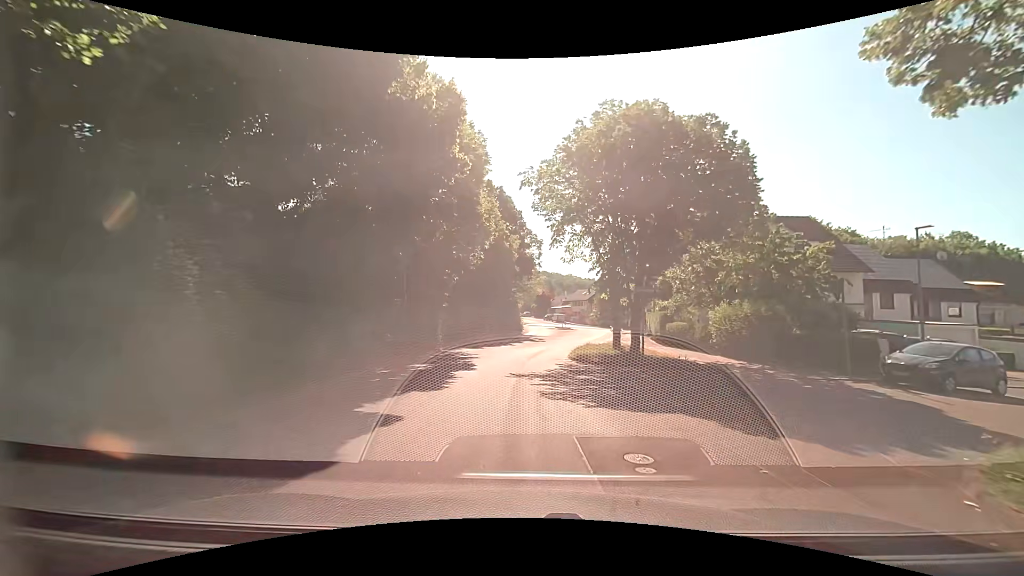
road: residential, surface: asphalt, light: Day
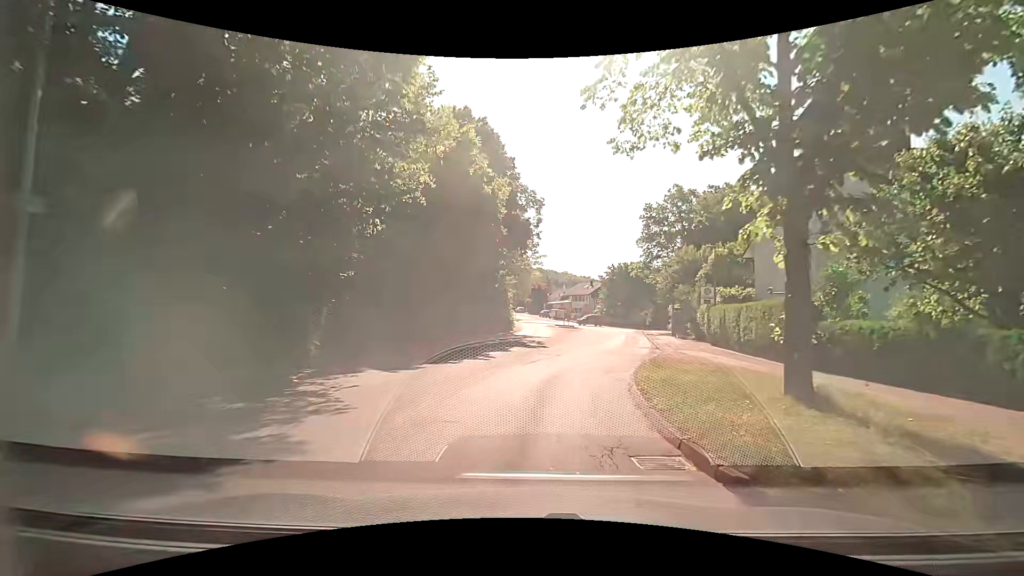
(-0.1, +16.8) m; 0°
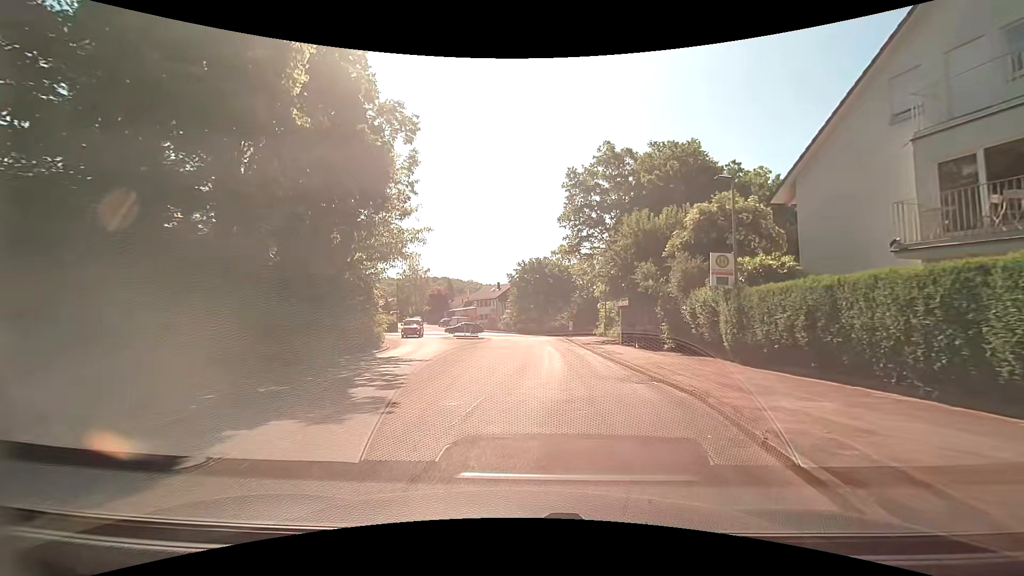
(+1.3, +16.1) m; +10°
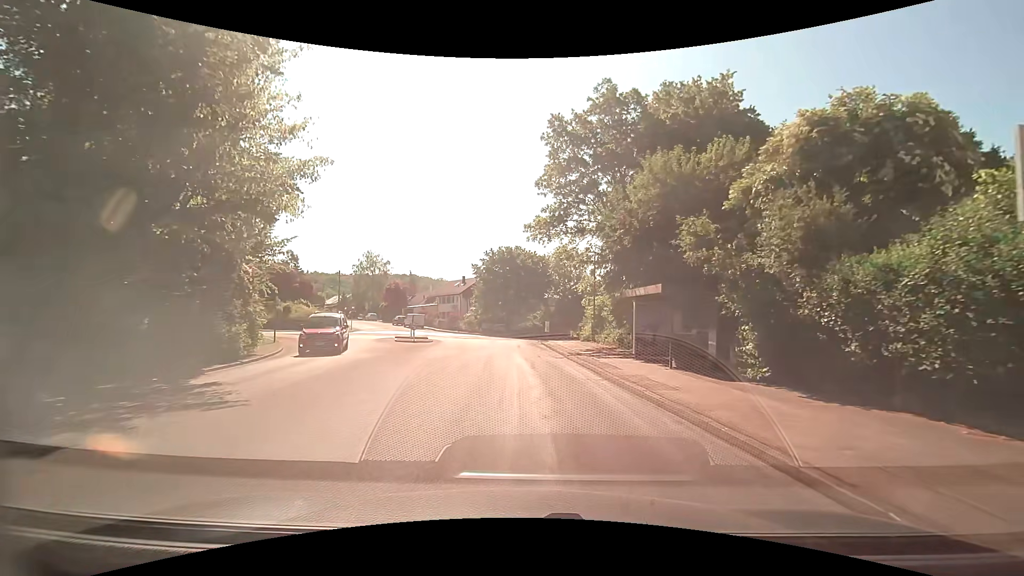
(+0.4, +11.2) m; +3°
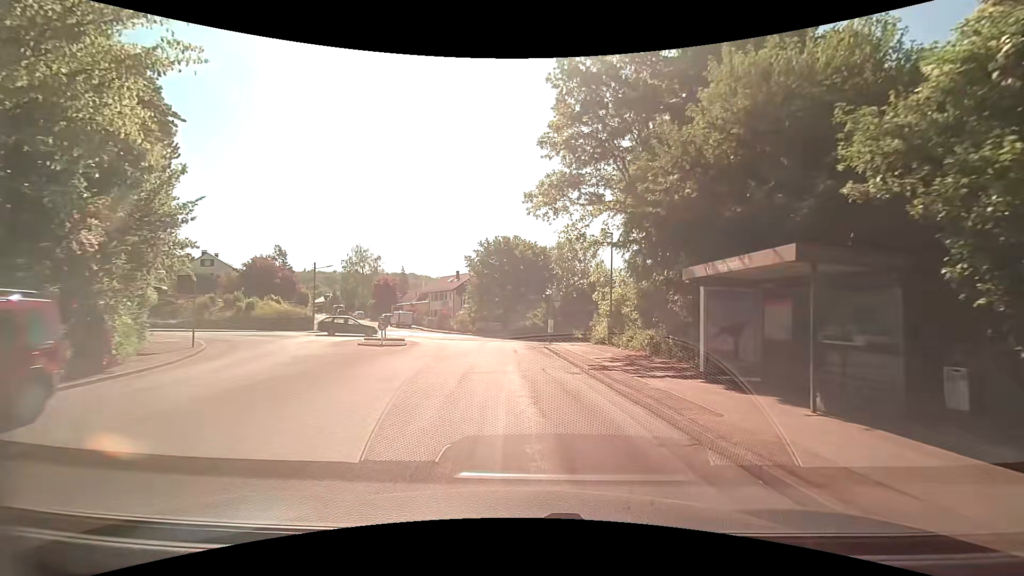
(+0.1, +7.1) m; +1°
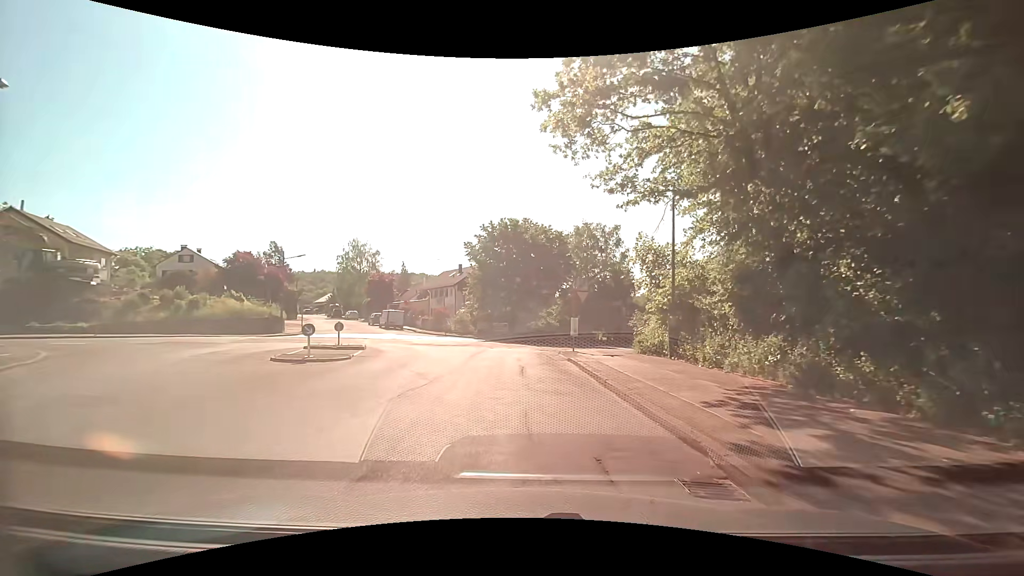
(-0.1, +9.8) m; -3°
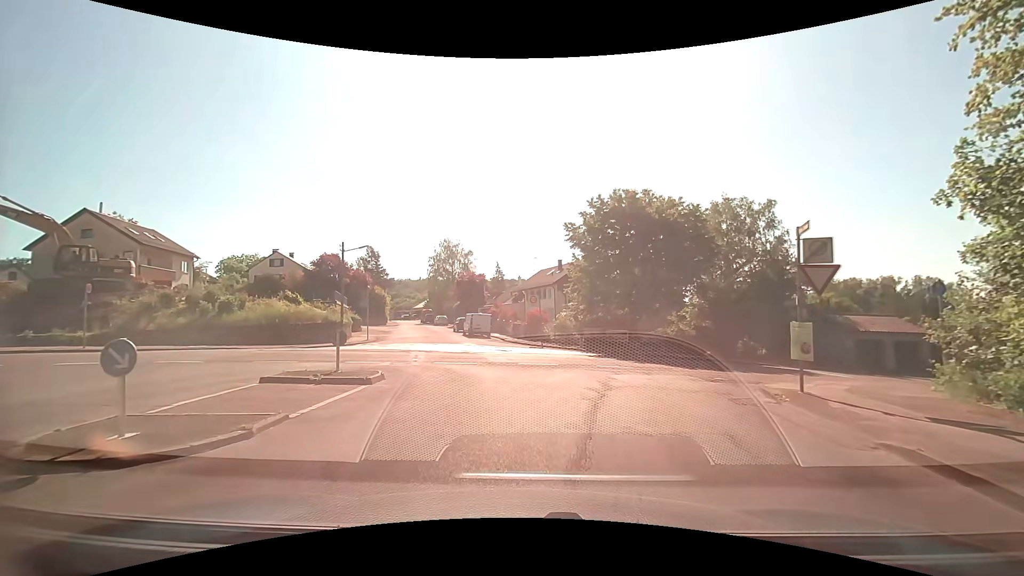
(-0.8, +11.5) m; -11°
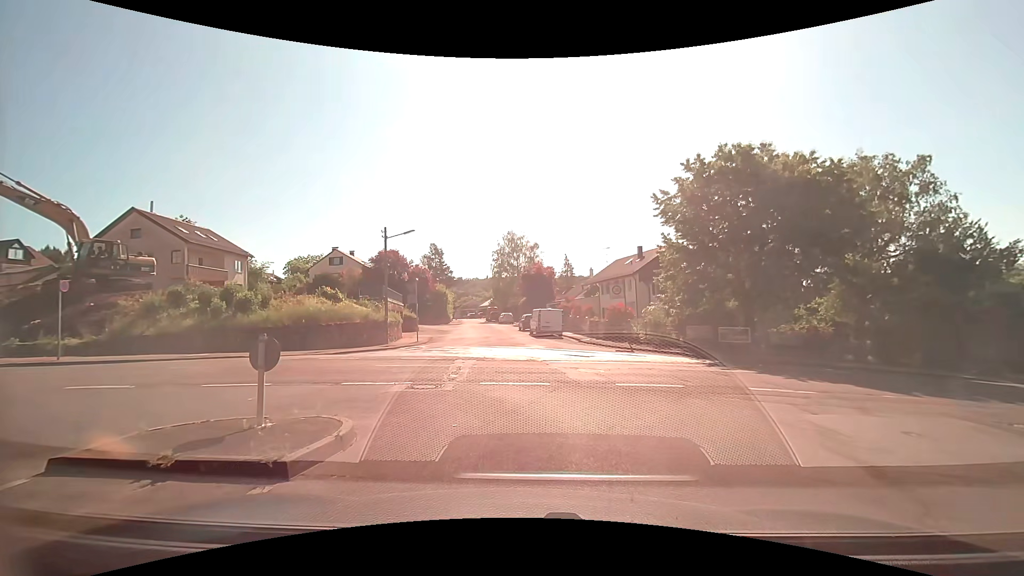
(-0.4, +6.8) m; -9°
